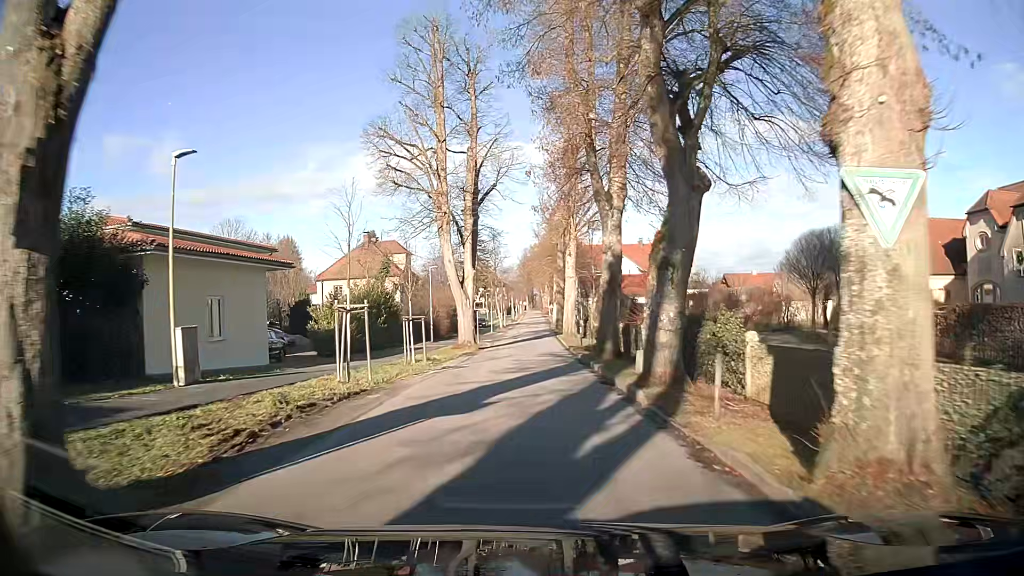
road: secondary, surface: asphalt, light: Day
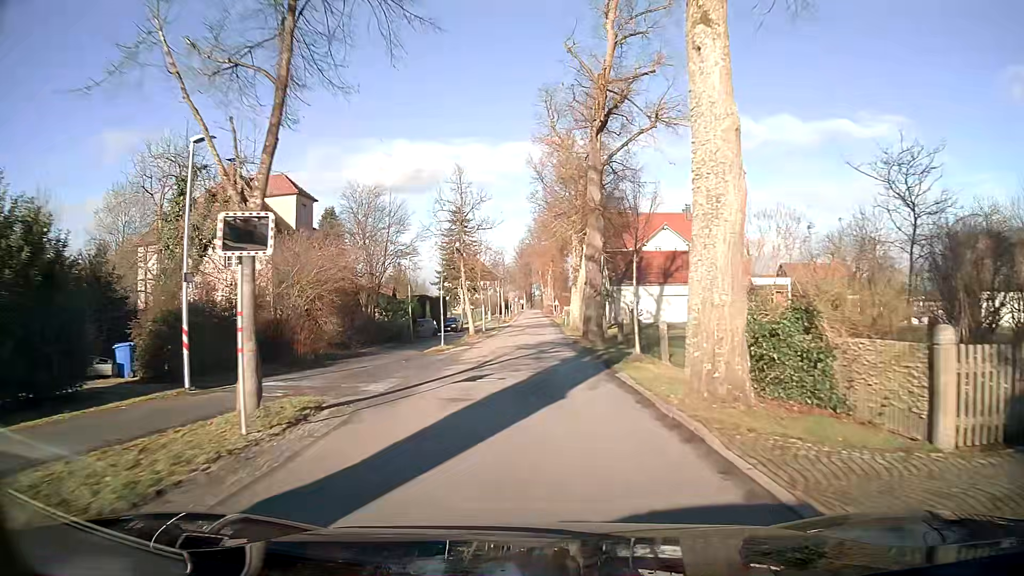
(-0.2, +35.2) m; 0°
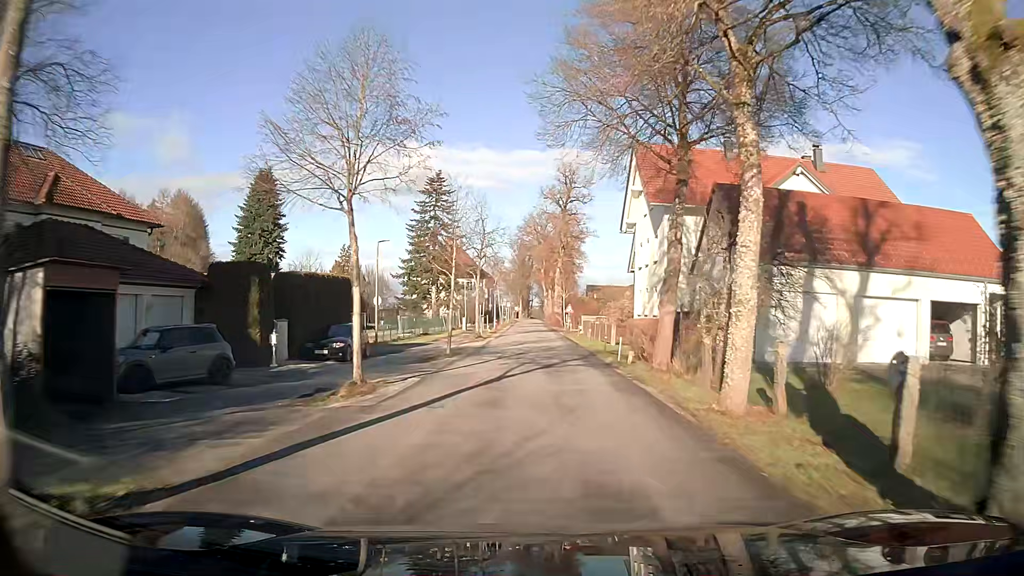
(0.0, +36.3) m; +1°
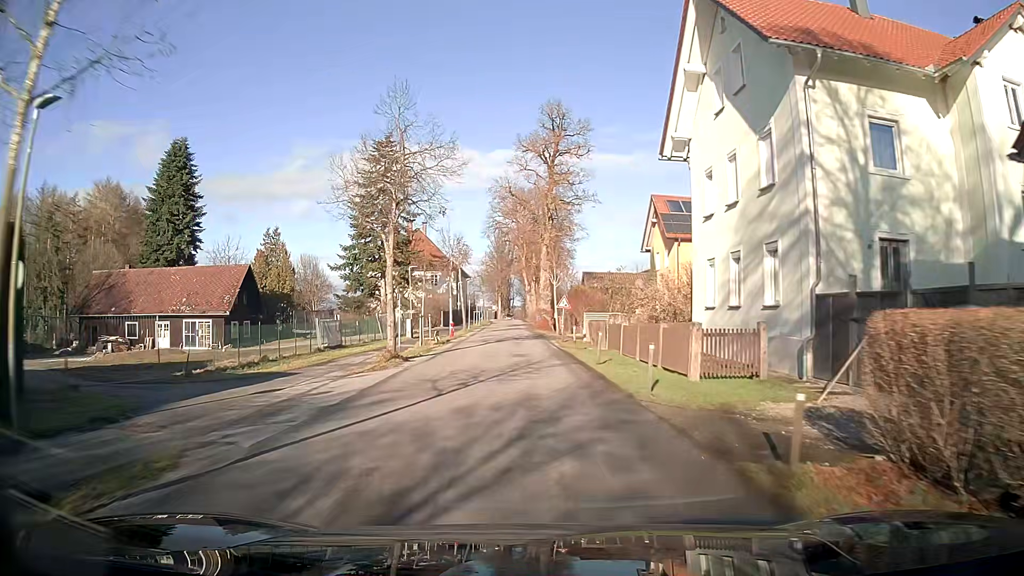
(+0.3, +21.6) m; +1°
(0, +10) (0, +20) (-1, +30) (-1, +40) (-1, +50) (-1, +60) (-1, +70) (-2, +80) (-2, +90) (-2, +100) m
